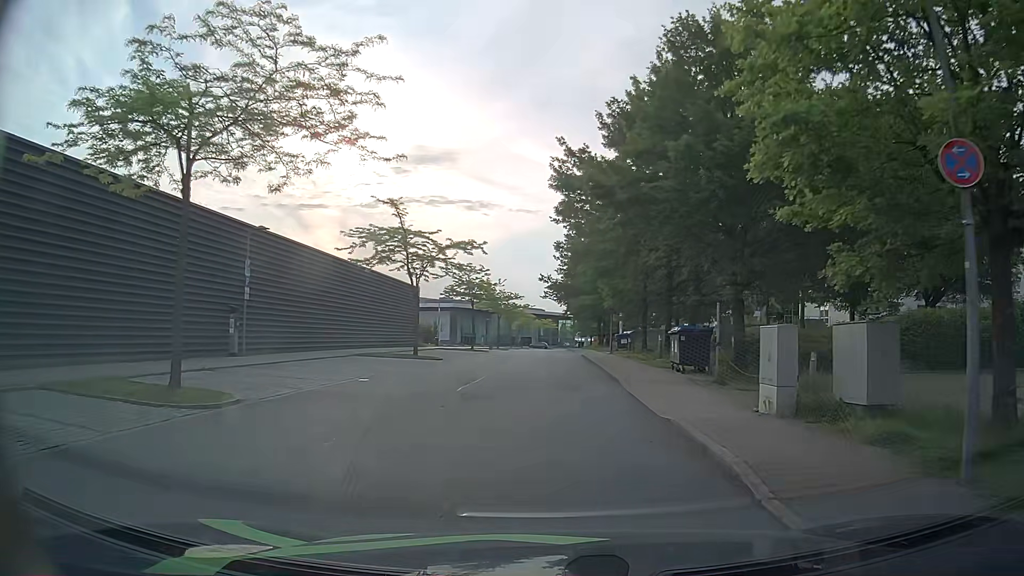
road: residential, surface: asphalt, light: Day
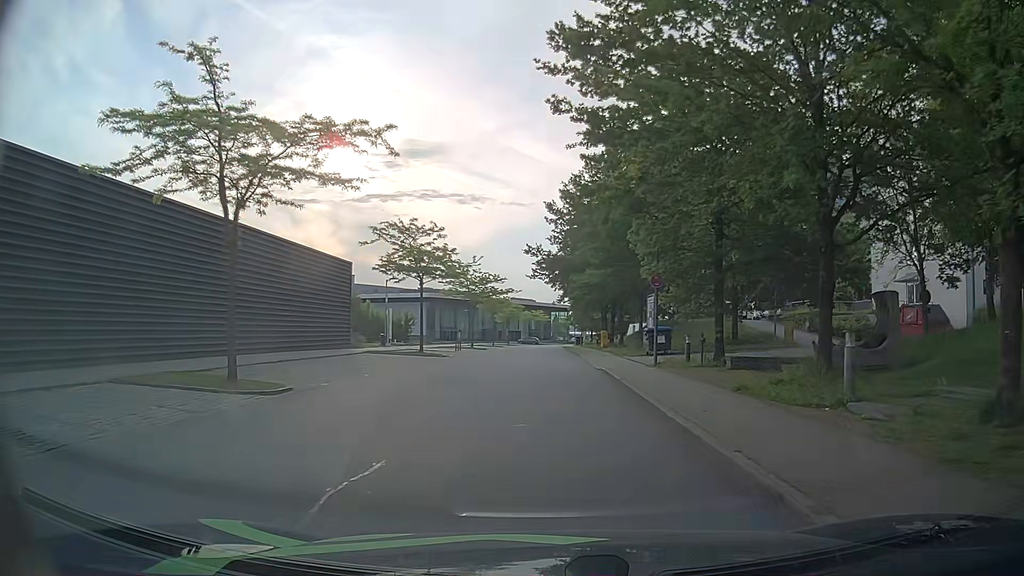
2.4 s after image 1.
(+0.1, +19.9) m; 0°
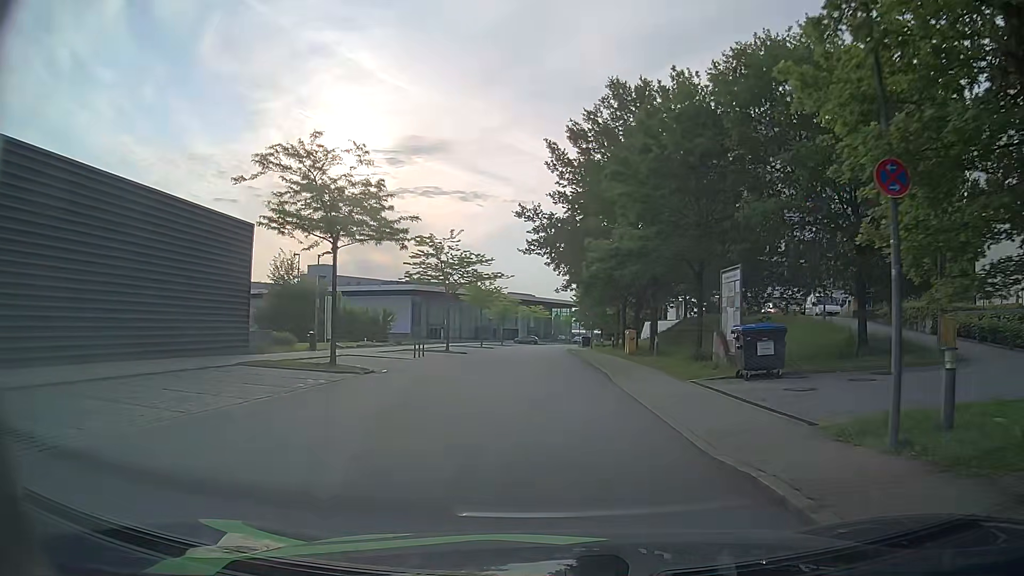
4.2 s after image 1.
(+0.2, +15.6) m; +1°
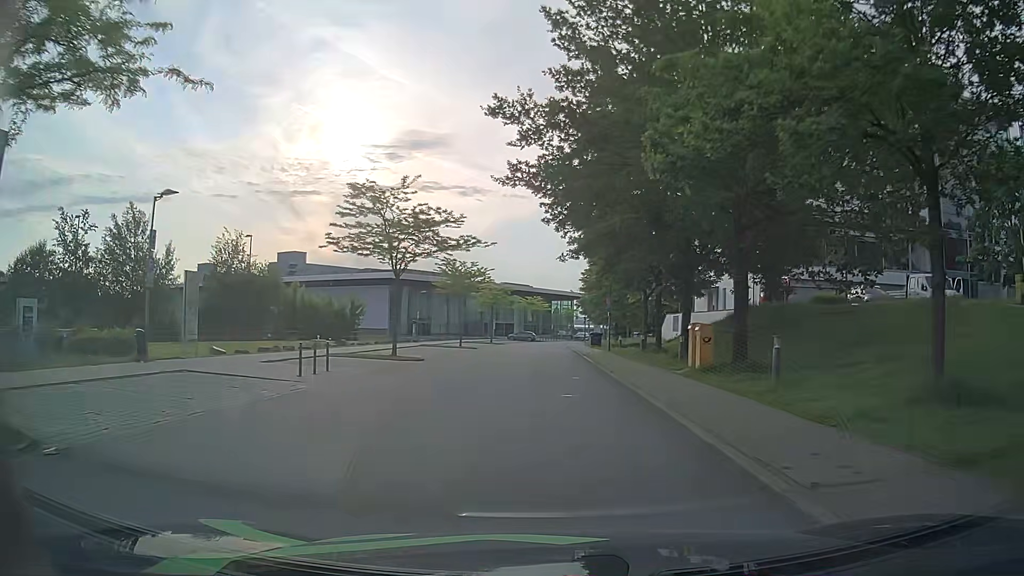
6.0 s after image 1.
(-0.1, +16.1) m; -1°
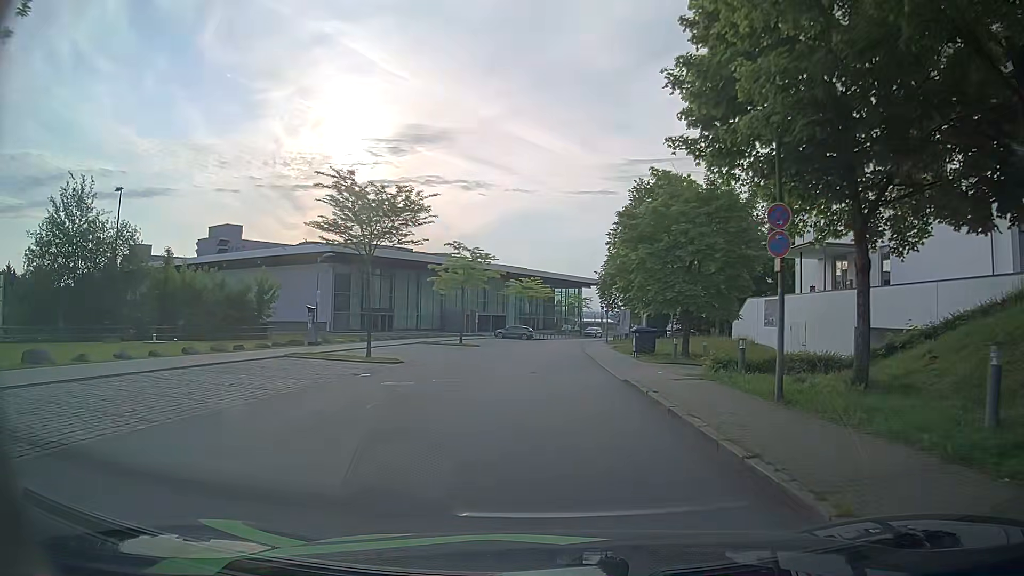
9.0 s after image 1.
(+0.2, +28.0) m; +1°
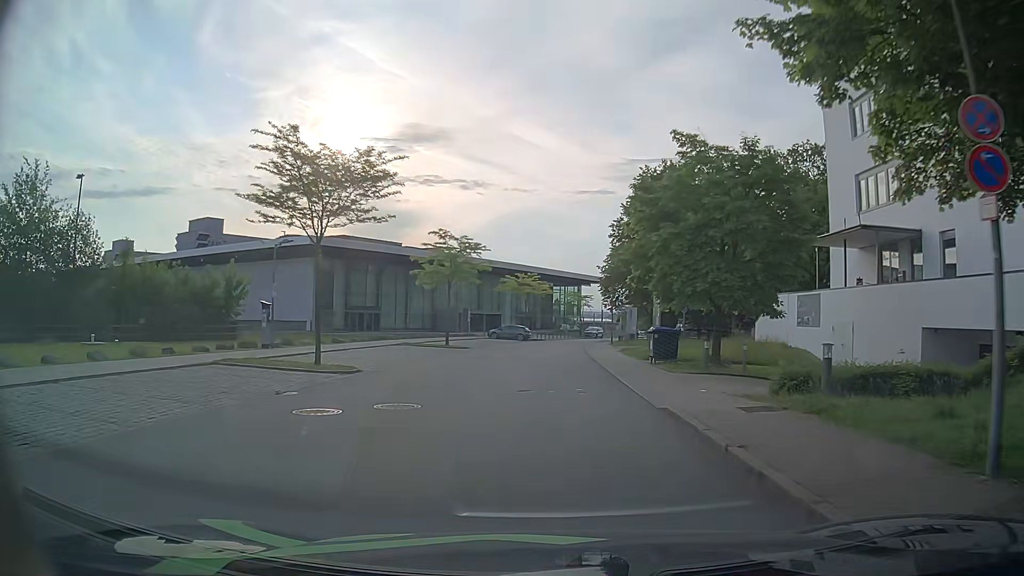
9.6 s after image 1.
(-0.1, +5.6) m; -1°
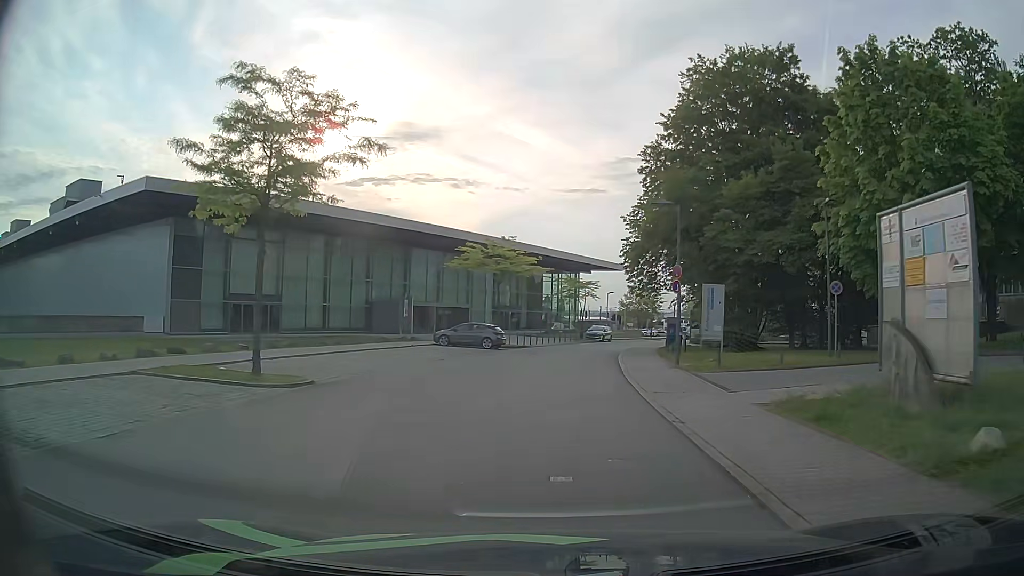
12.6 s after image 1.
(+0.4, +27.0) m; +1°
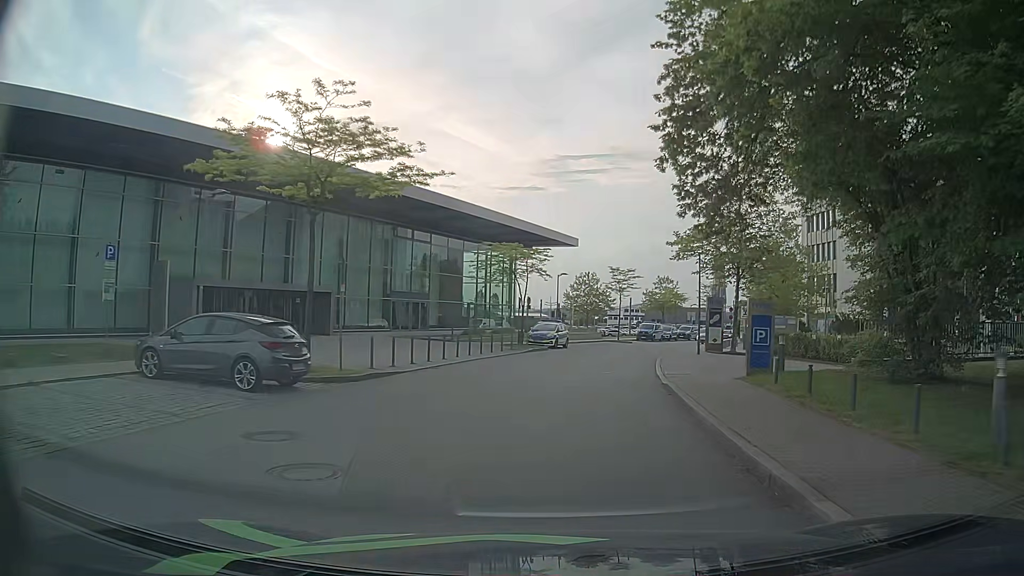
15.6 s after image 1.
(+0.7, +26.0) m; +5°
